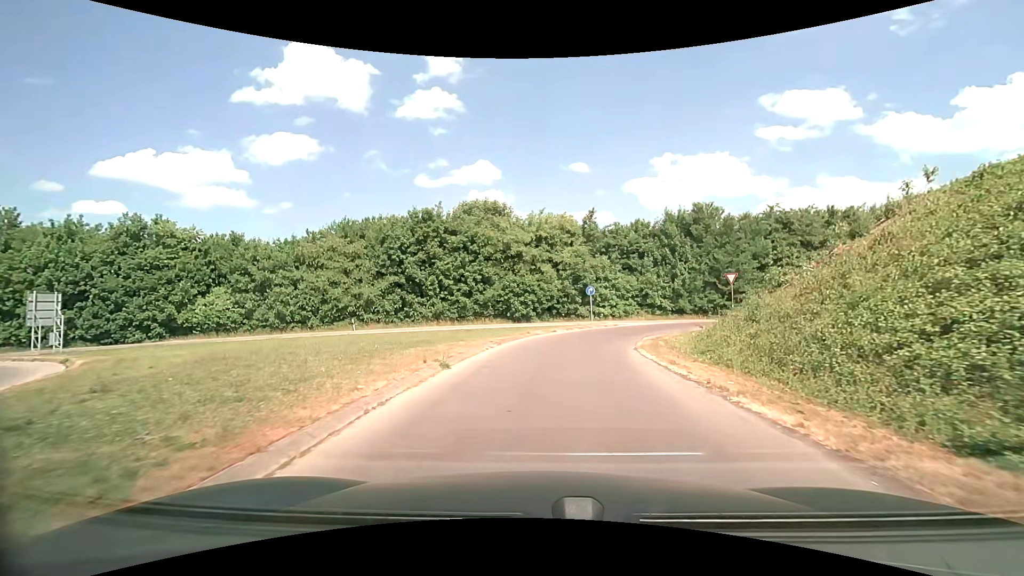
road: secondary_link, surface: asphalt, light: Day
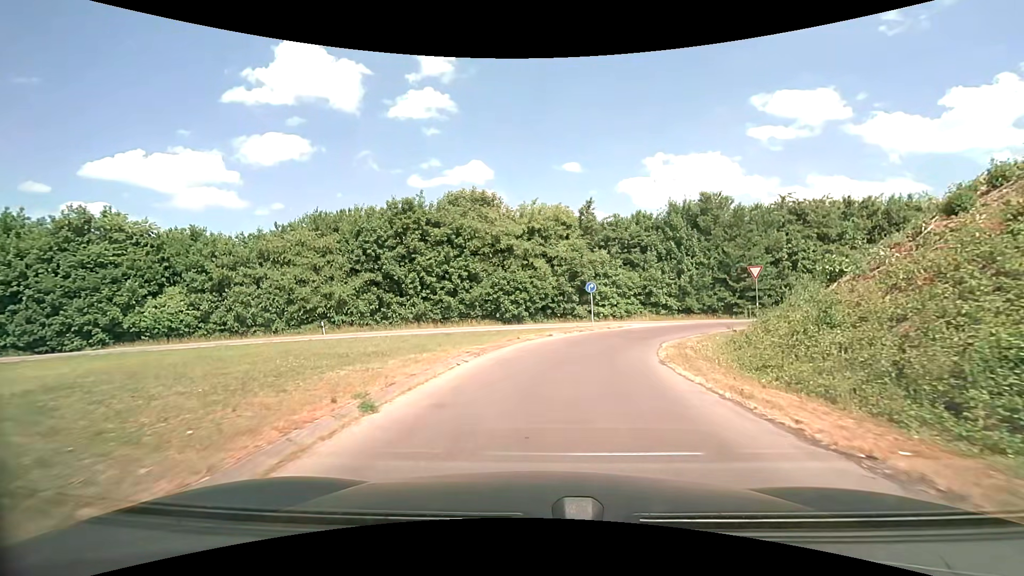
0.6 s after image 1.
(0.0, +4.7) m; 0°
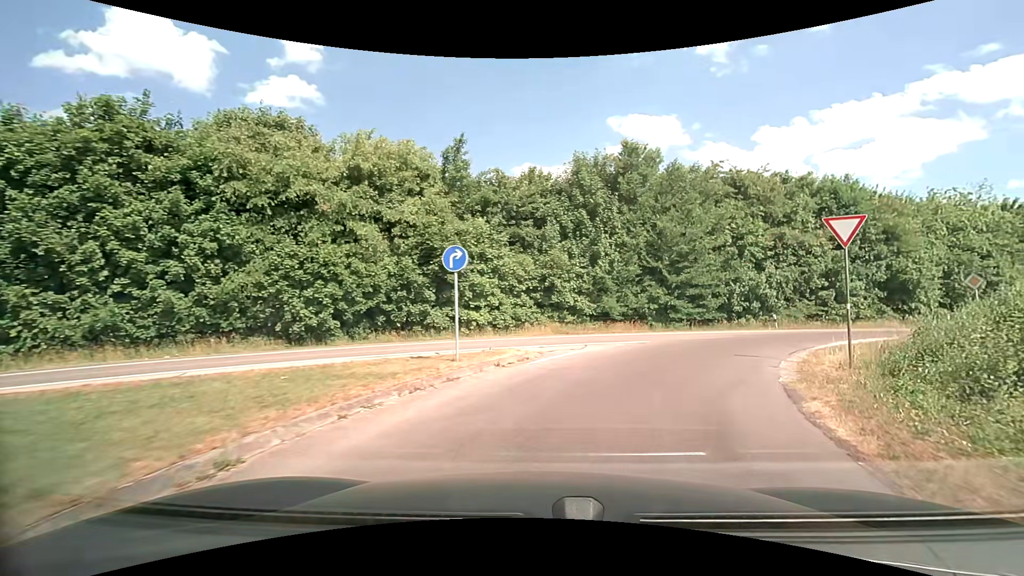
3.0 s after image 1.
(+1.6, +18.2) m; +15°
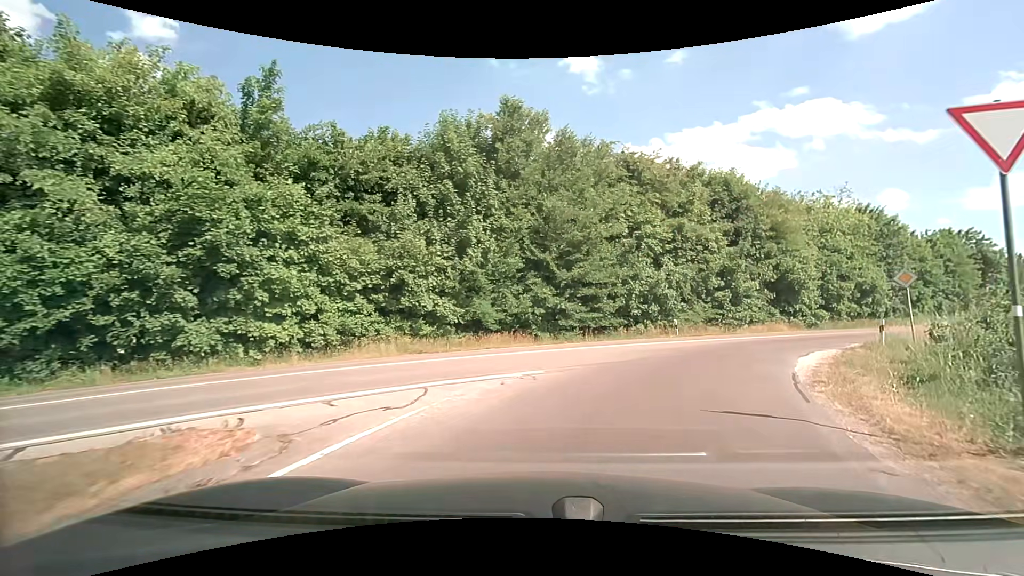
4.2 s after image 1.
(+1.0, +7.8) m; +14°
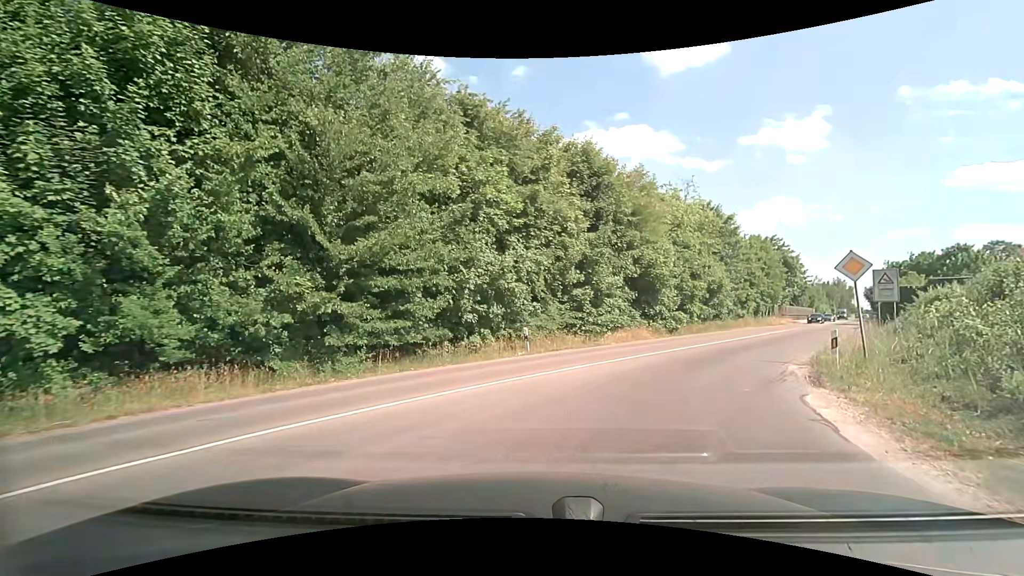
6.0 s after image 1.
(+1.6, +9.7) m; +18°
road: secondary
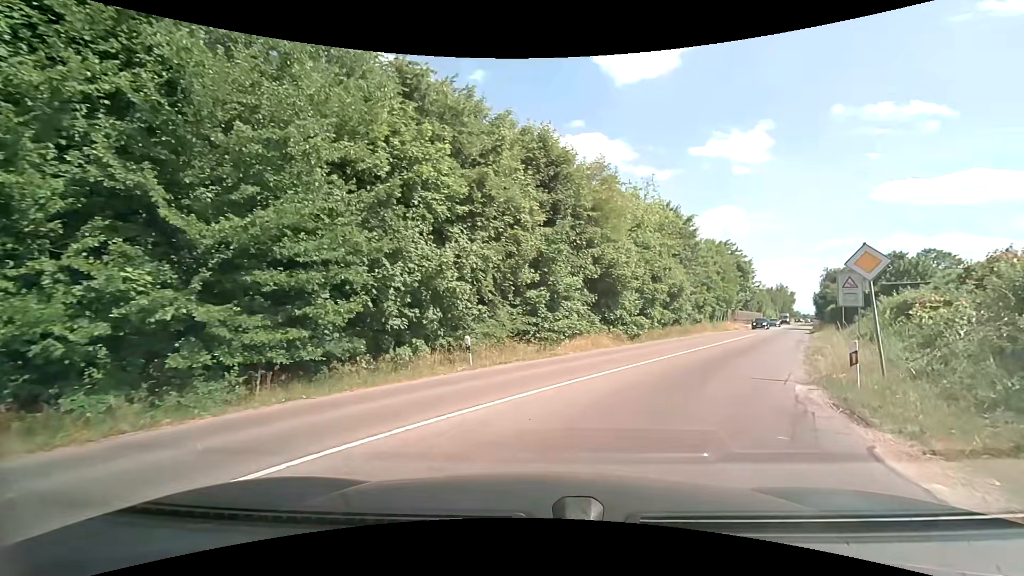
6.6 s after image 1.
(+0.1, +3.3) m; +6°
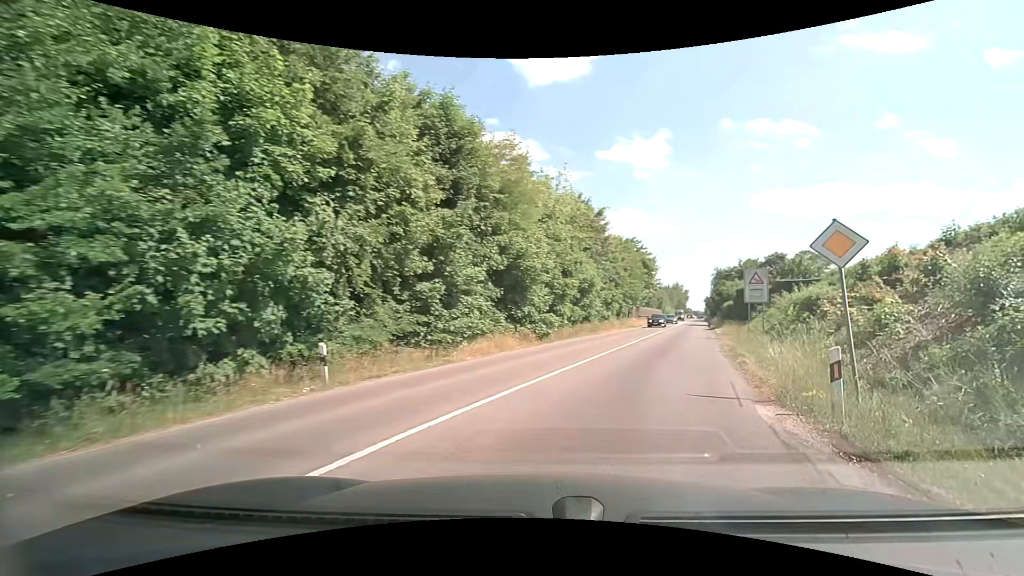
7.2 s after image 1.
(+0.2, +3.5) m; +10°
